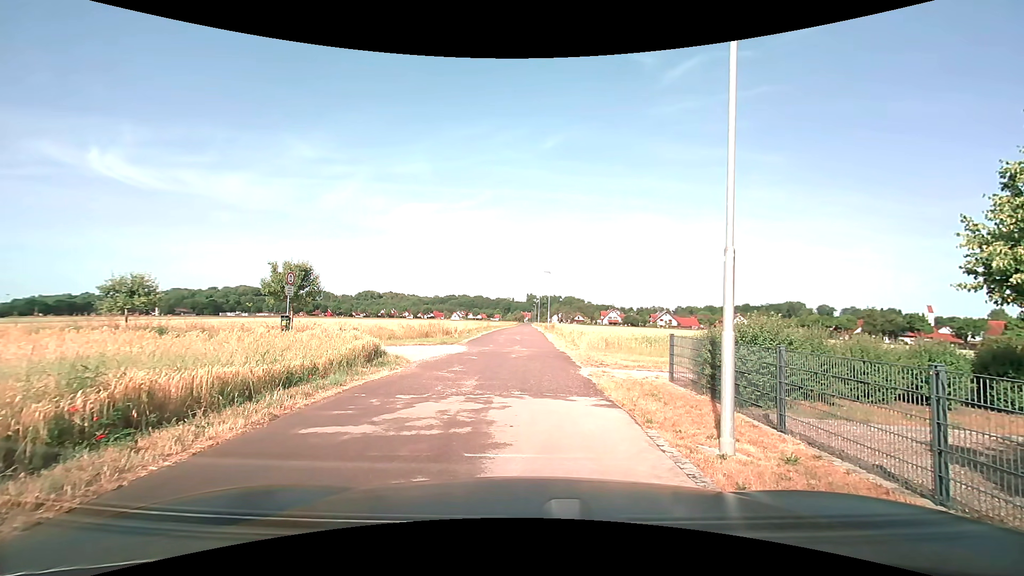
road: residential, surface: asphalt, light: Day
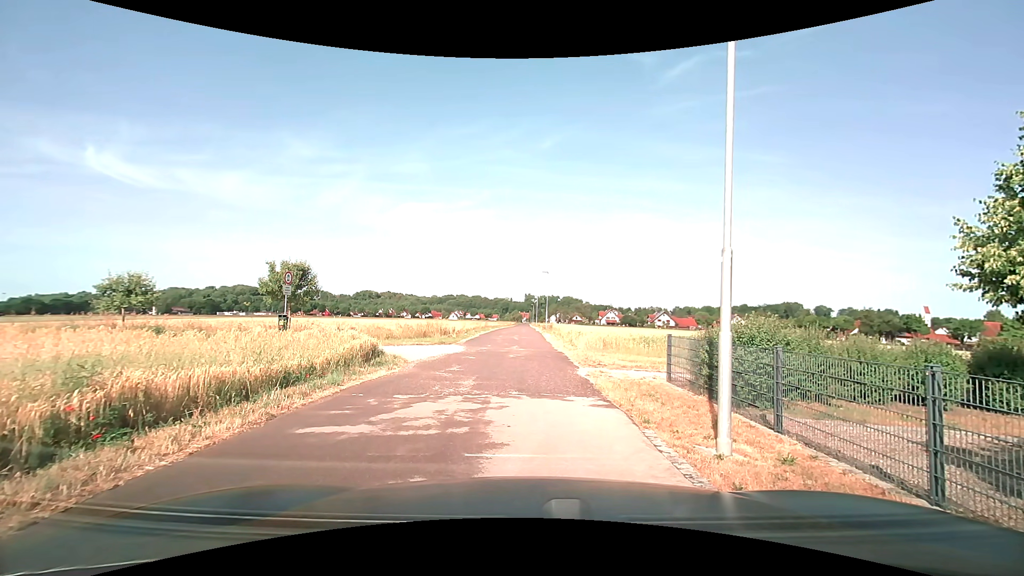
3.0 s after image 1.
(0.0, 0.0) m; 0°
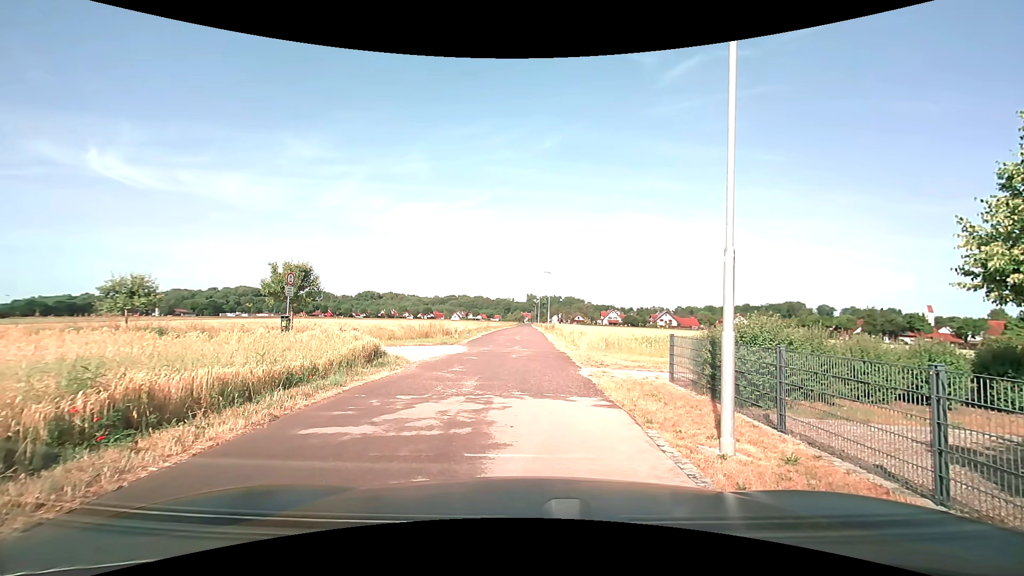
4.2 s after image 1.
(0.0, 0.0) m; 0°
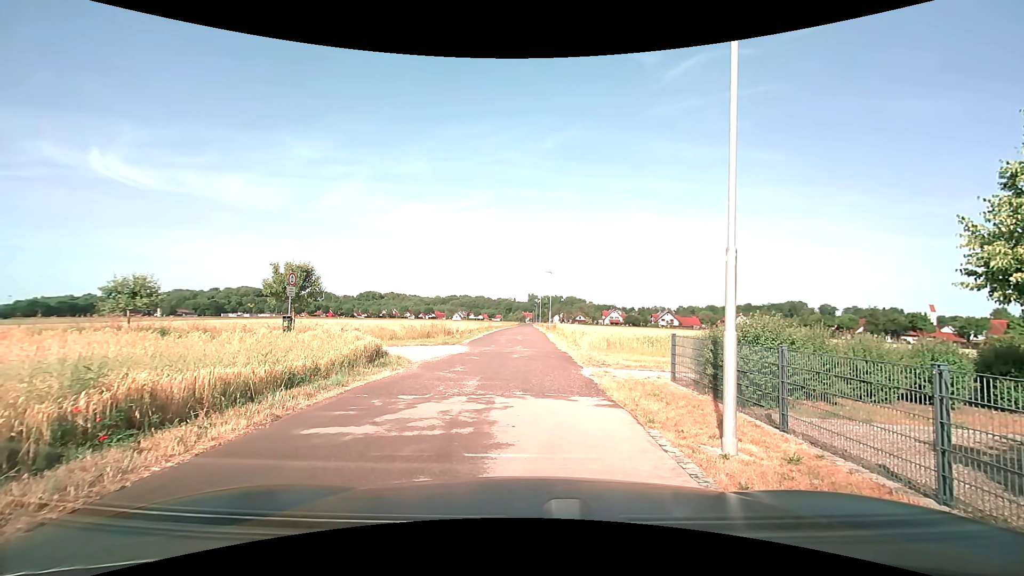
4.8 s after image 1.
(0.0, 0.0) m; 0°
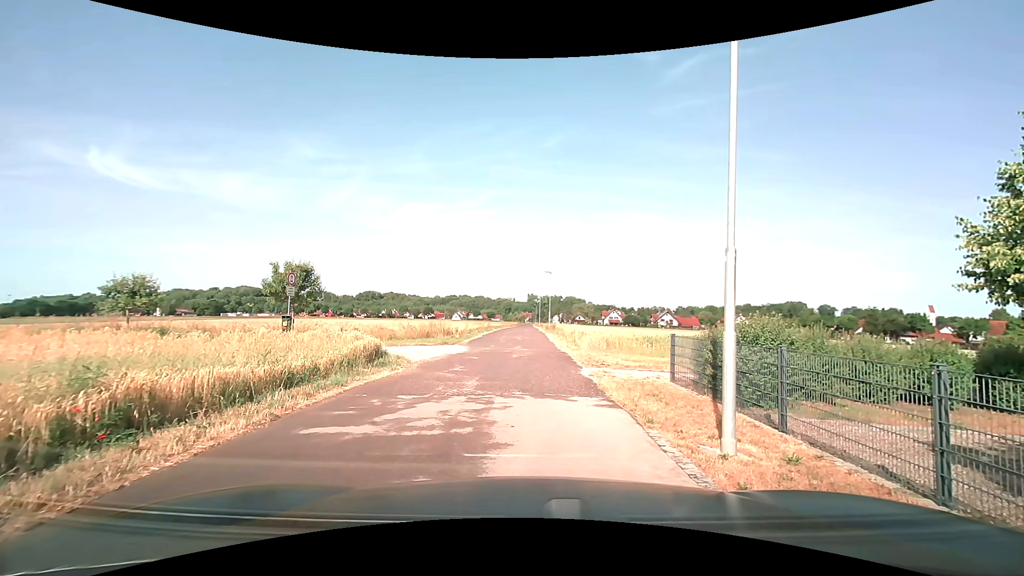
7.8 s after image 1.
(0.0, 0.0) m; 0°
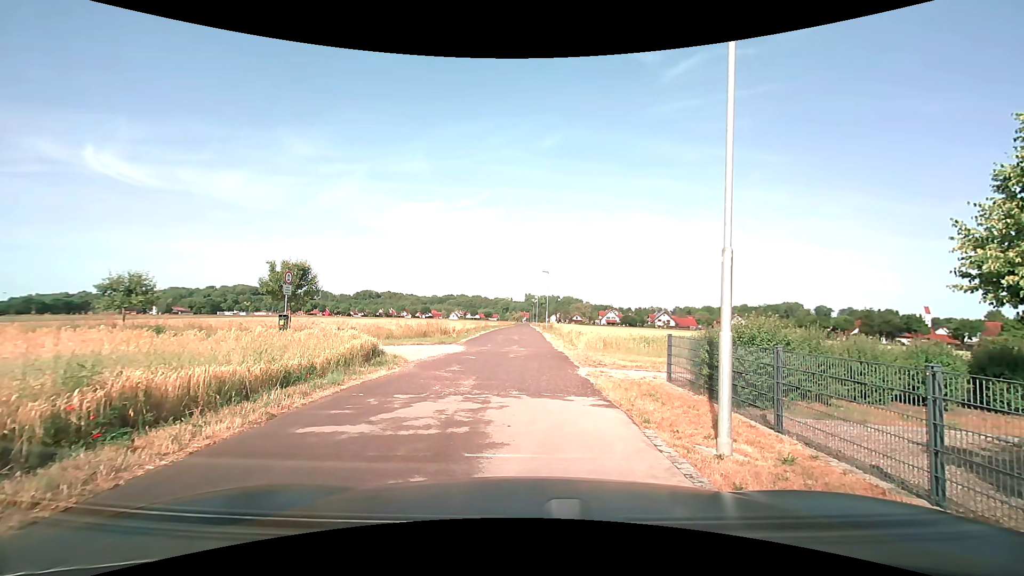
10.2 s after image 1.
(0.0, 0.0) m; 0°
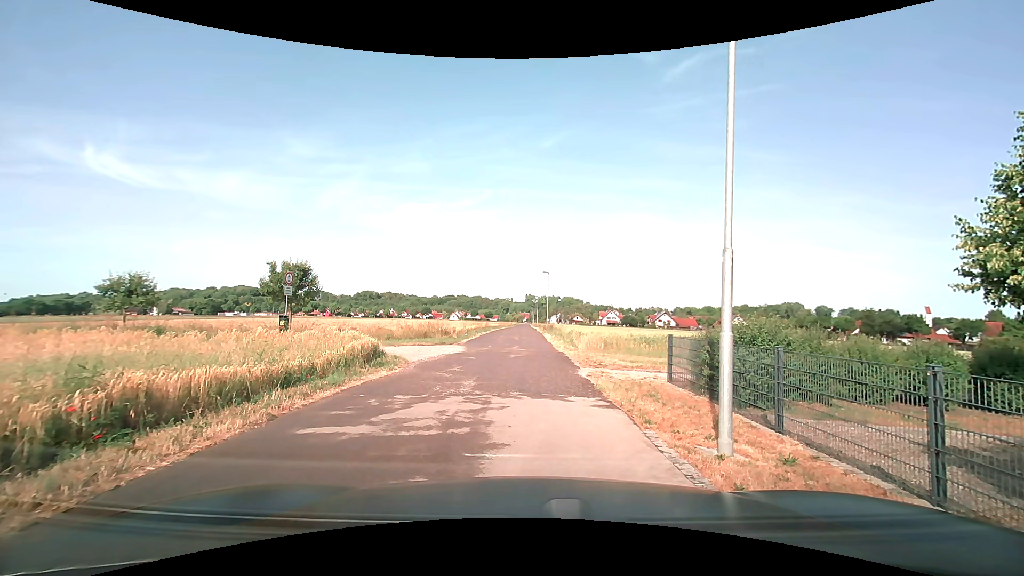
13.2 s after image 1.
(0.0, 0.0) m; 0°
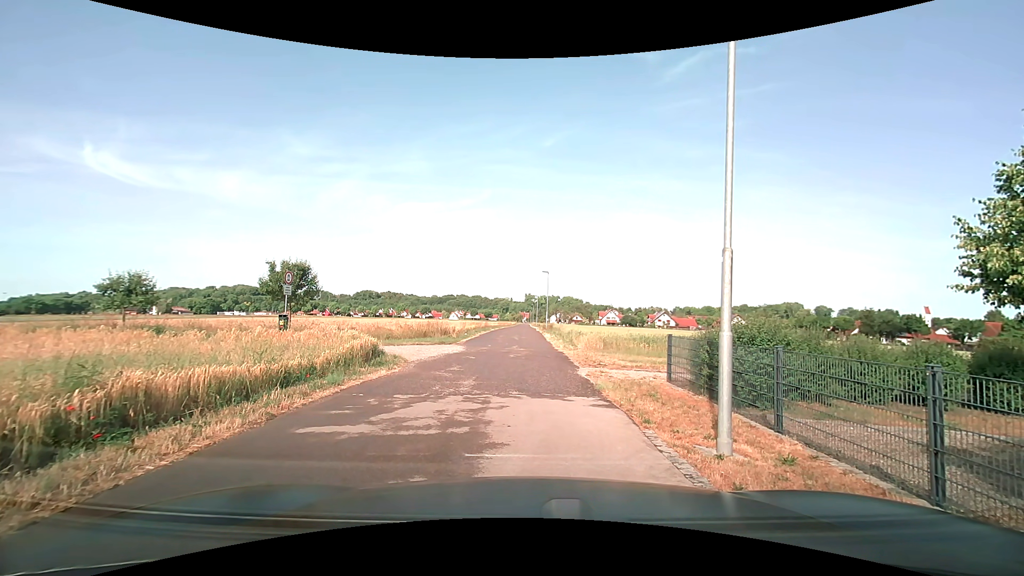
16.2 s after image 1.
(0.0, 0.0) m; 0°
(0, +10) (0, +20) (0, +30) (0, +40) (0, +50) (0, +60) (+1, +70) (+1, +80) (+1, +90) (+1, +100) m
